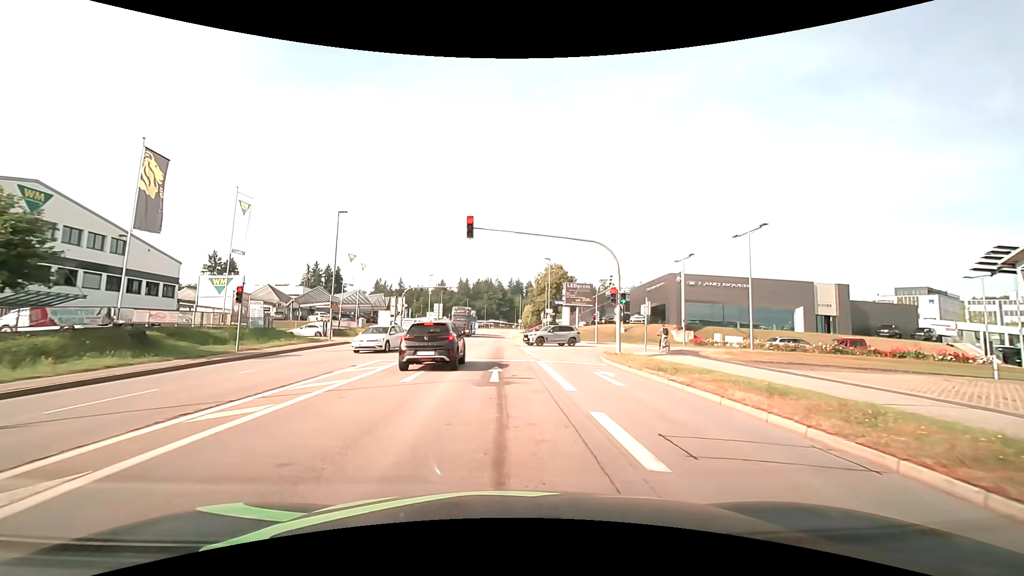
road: tertiary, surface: asphalt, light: Day
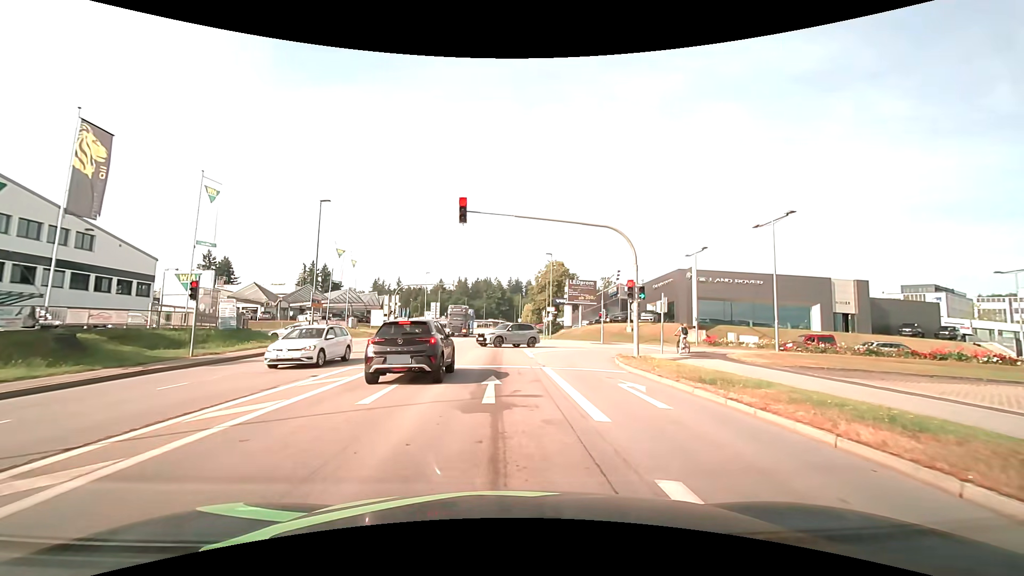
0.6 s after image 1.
(0.0, +3.5) m; 0°
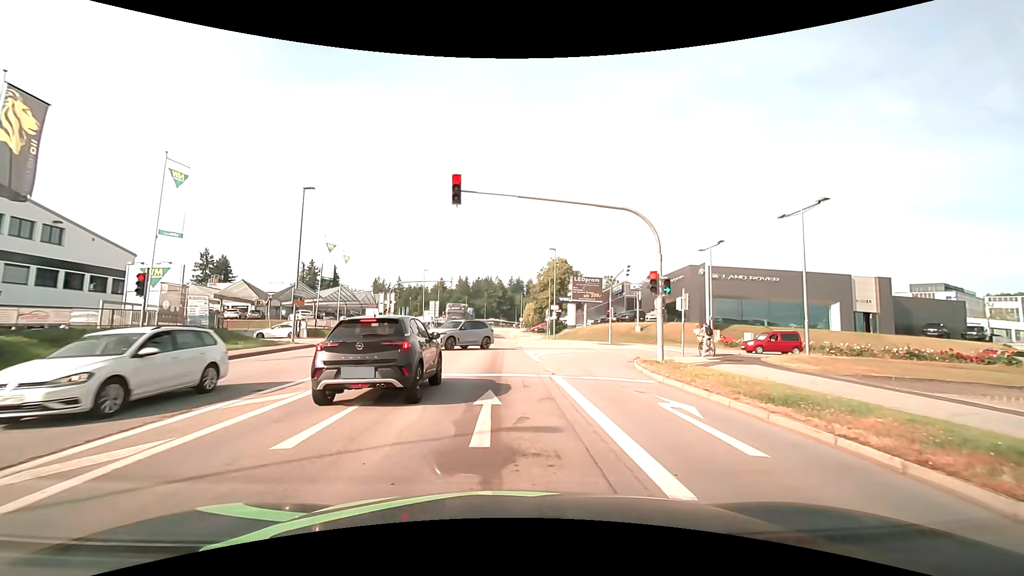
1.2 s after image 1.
(0.0, +3.1) m; 0°
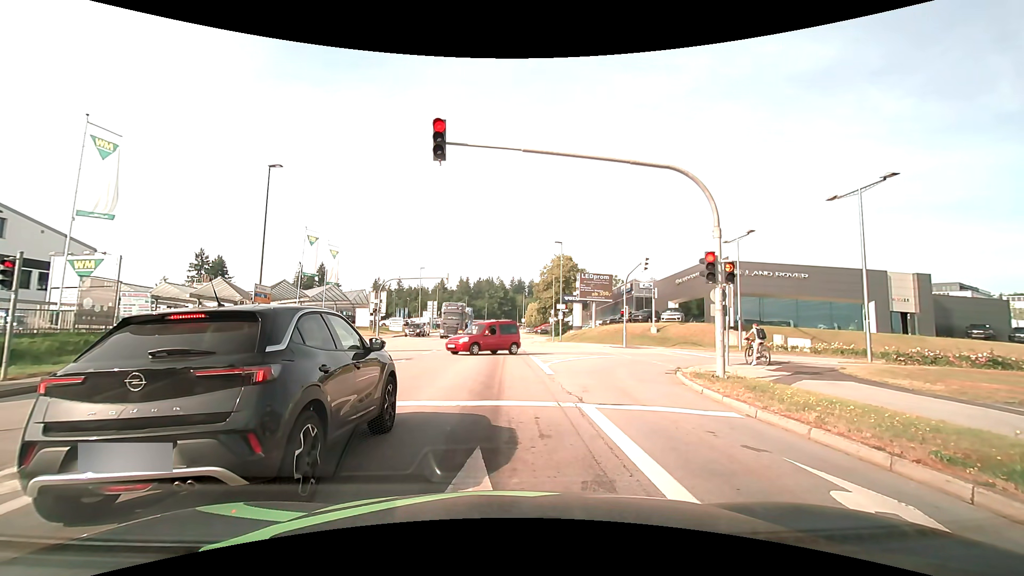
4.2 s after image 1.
(0.0, +4.5) m; +1°
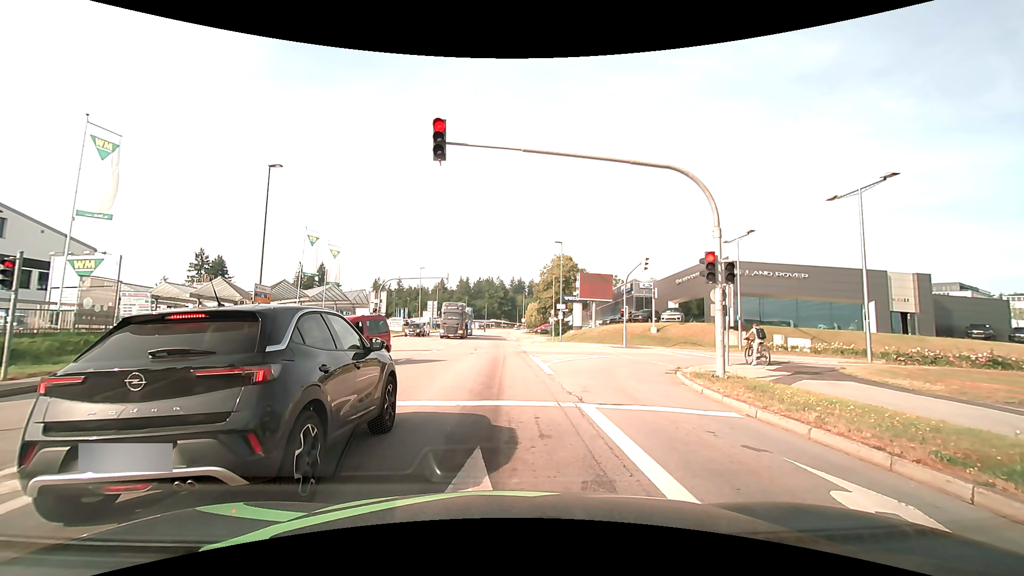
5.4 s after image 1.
(0.0, 0.0) m; 0°
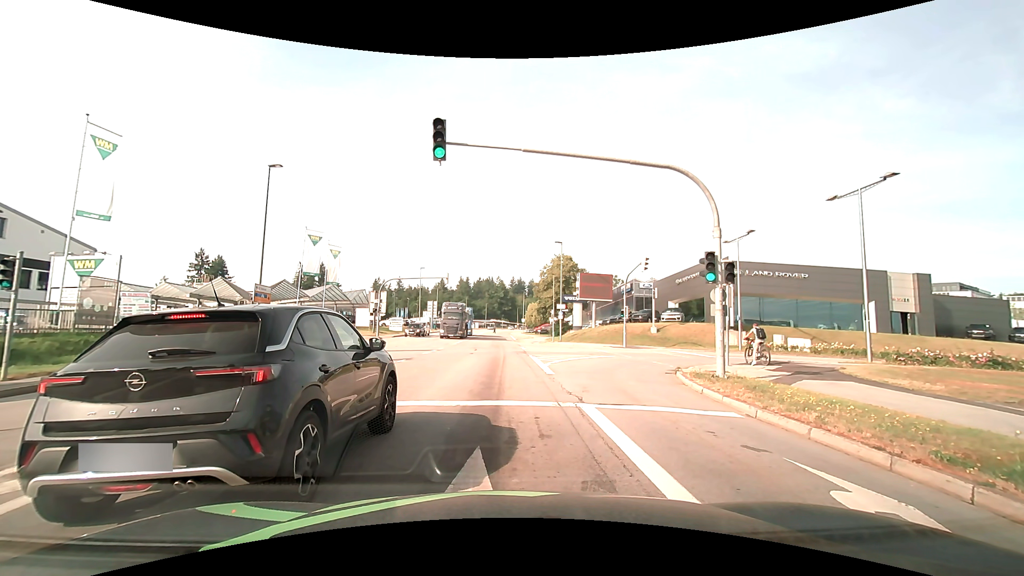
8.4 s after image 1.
(0.0, 0.0) m; 0°
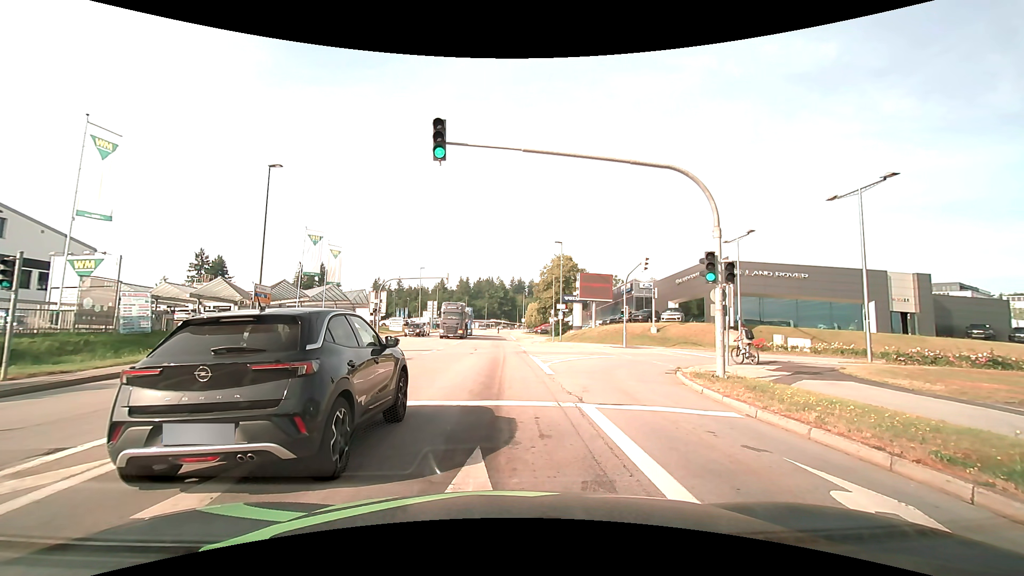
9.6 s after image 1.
(0.0, 0.0) m; 0°
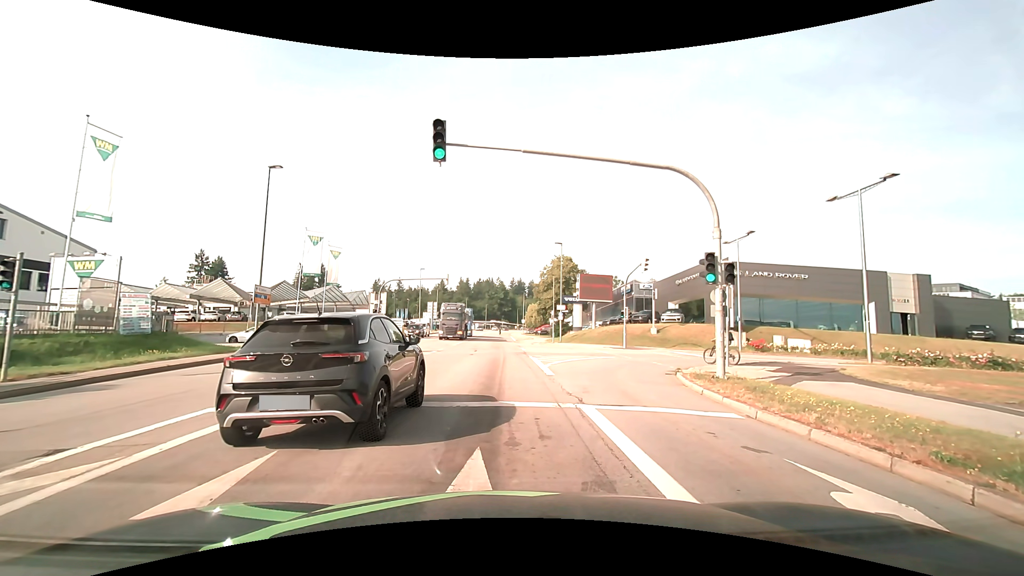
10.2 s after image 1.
(0.0, 0.0) m; 0°
